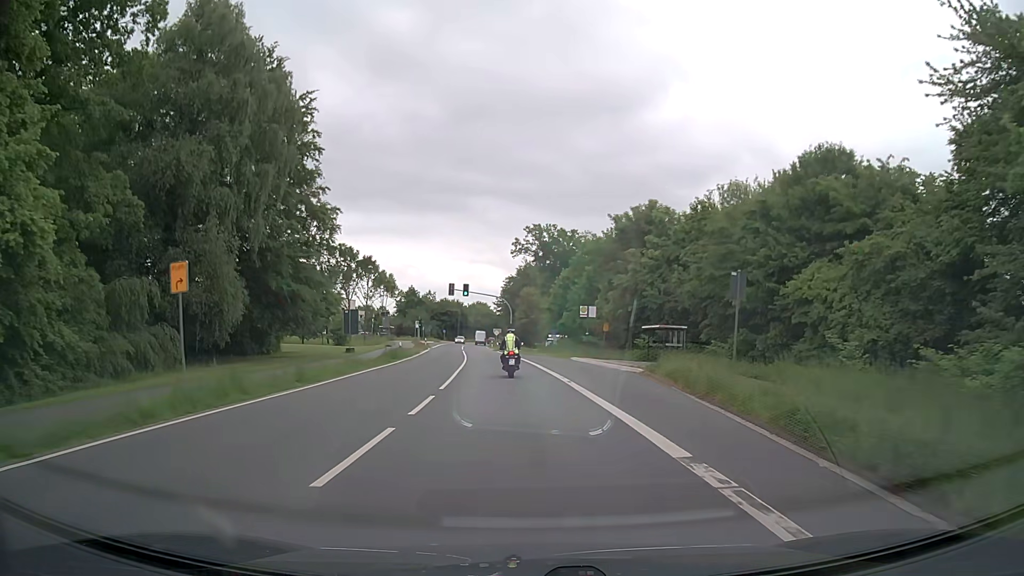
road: secondary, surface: asphalt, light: Day
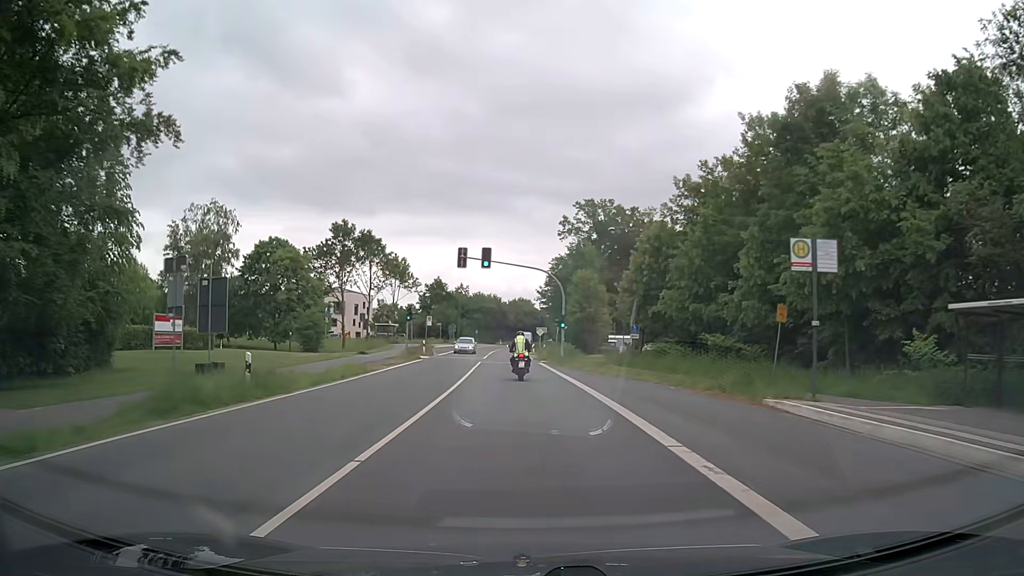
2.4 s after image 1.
(-1.1, +31.3) m; -4°
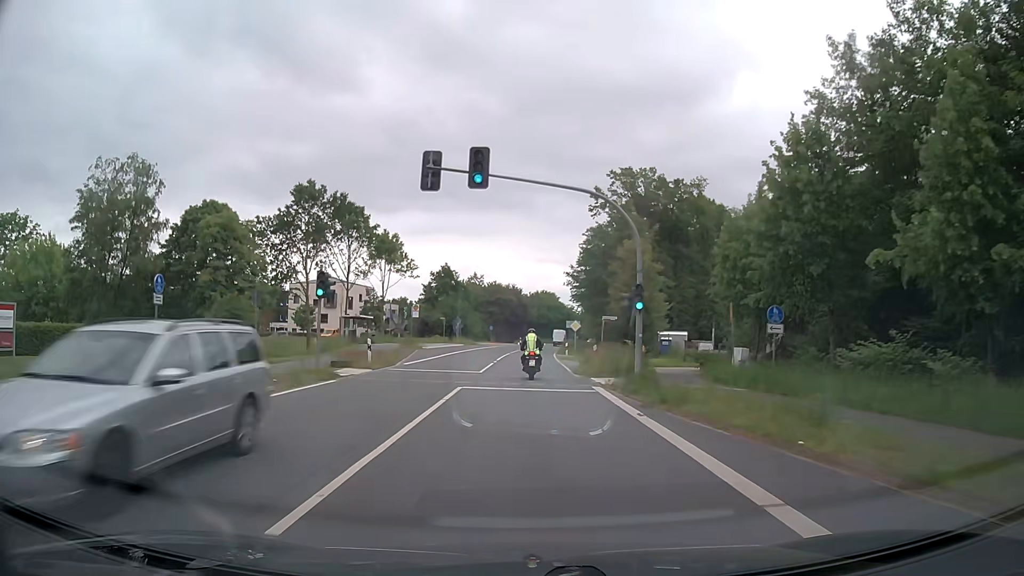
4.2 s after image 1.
(-0.4, +23.4) m; -2°
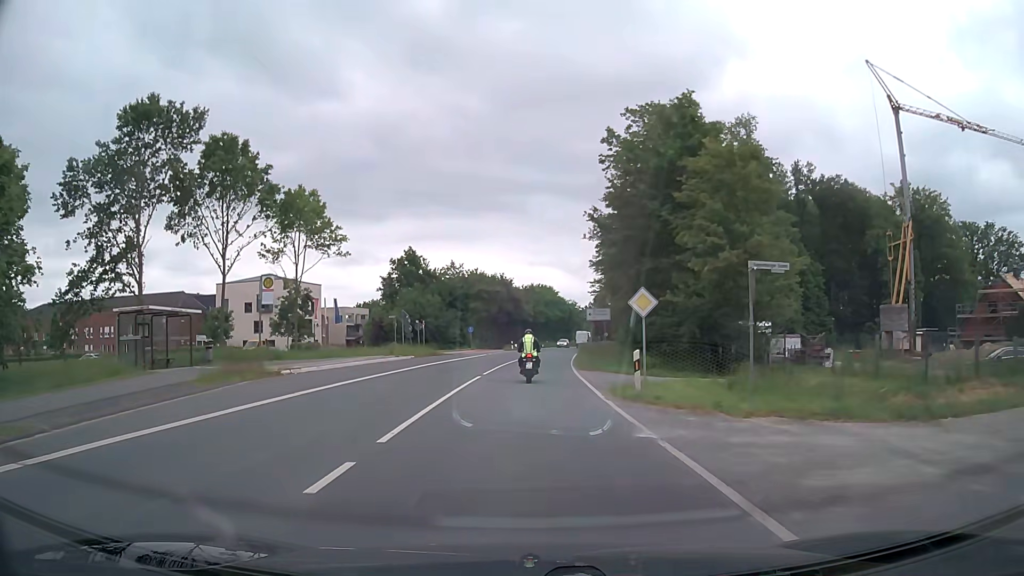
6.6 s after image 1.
(0.0, +30.8) m; 0°
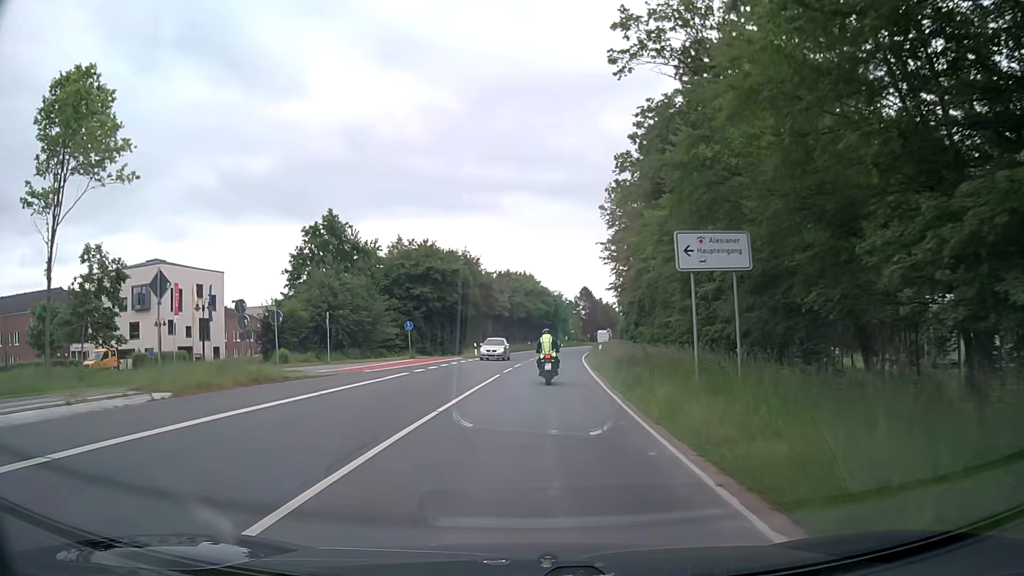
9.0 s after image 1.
(+0.2, +29.9) m; +1°
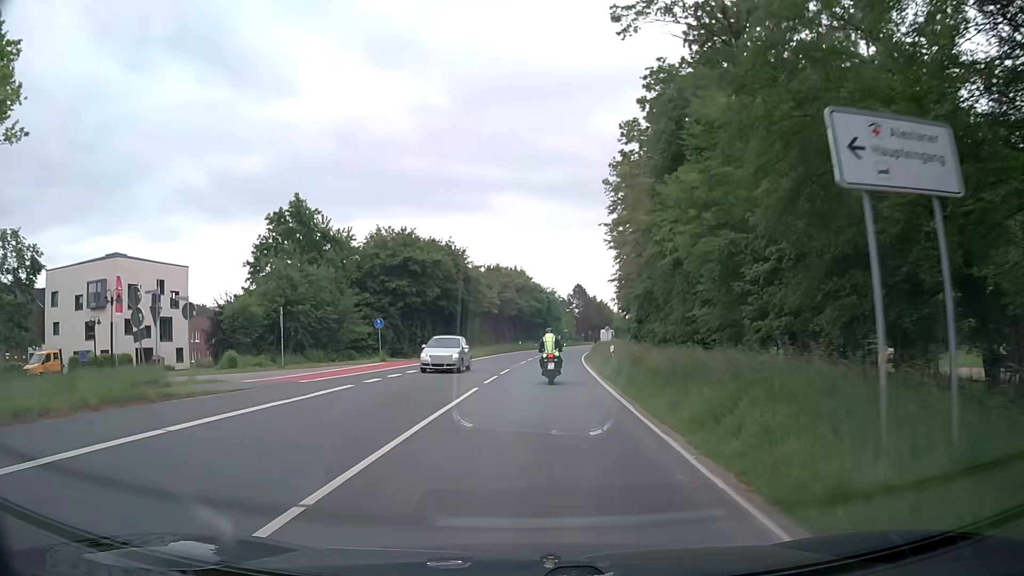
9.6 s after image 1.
(+0.1, +7.3) m; +1°
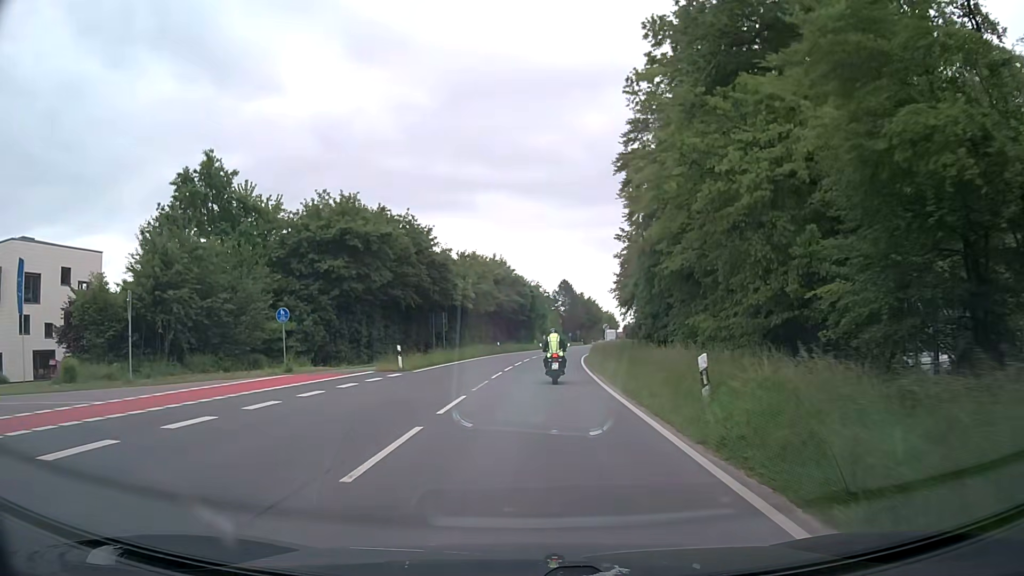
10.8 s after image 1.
(+0.2, +14.5) m; +2°
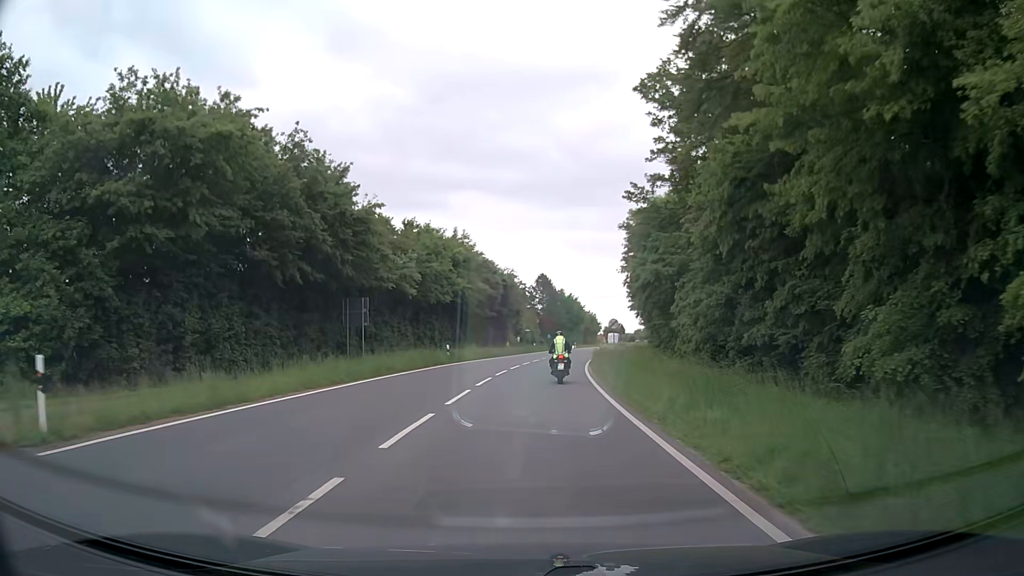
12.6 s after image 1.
(+0.3, +21.6) m; +1°
(0, +10) (+1, +20) (+1, +30) (+2, +40) (+3, +50) (+4, +60) (+6, +70) (+8, +80) (+9, +89) (+11, +99) m
